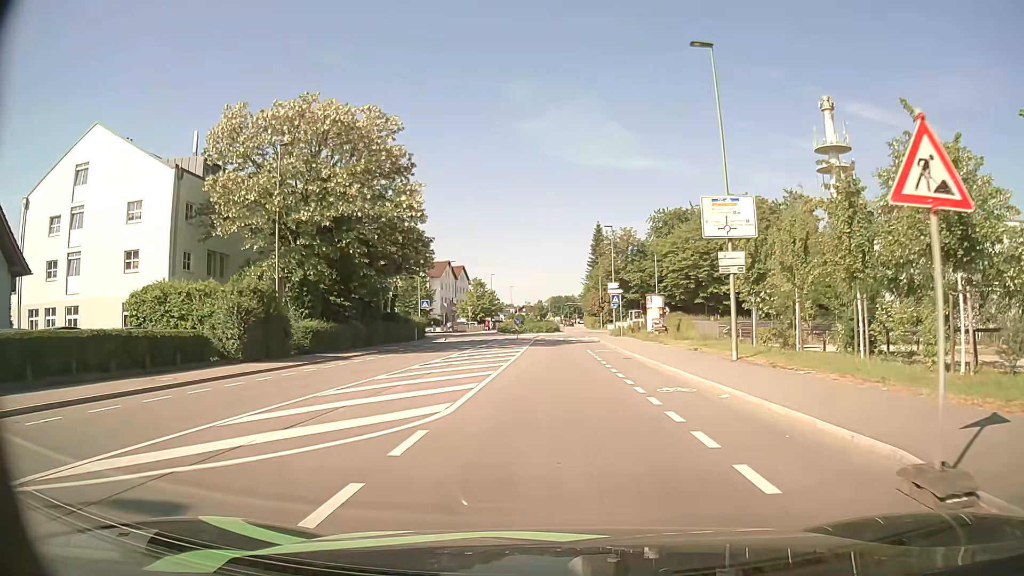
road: tertiary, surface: asphalt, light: Day
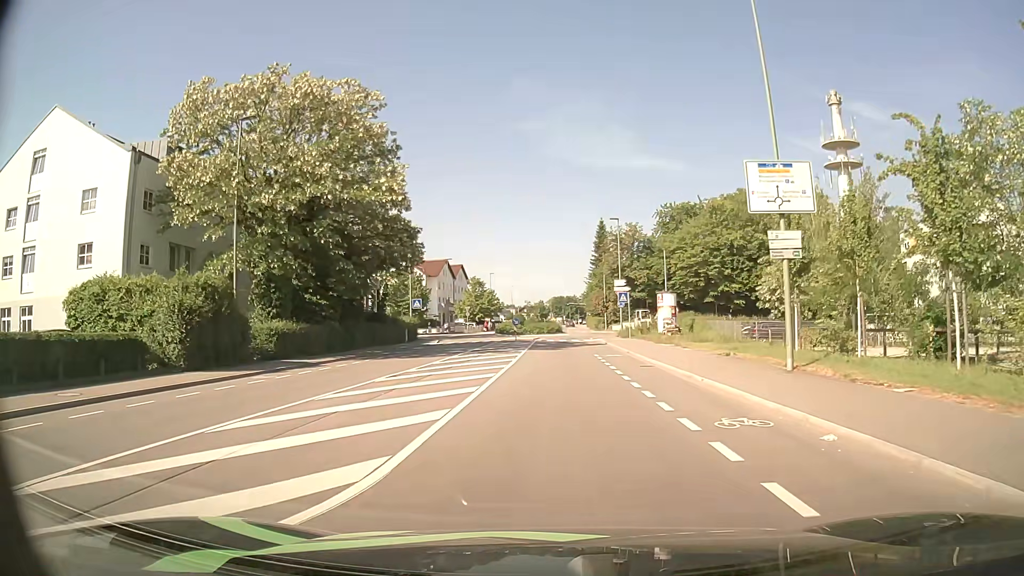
(-0.1, +4.8) m; -1°
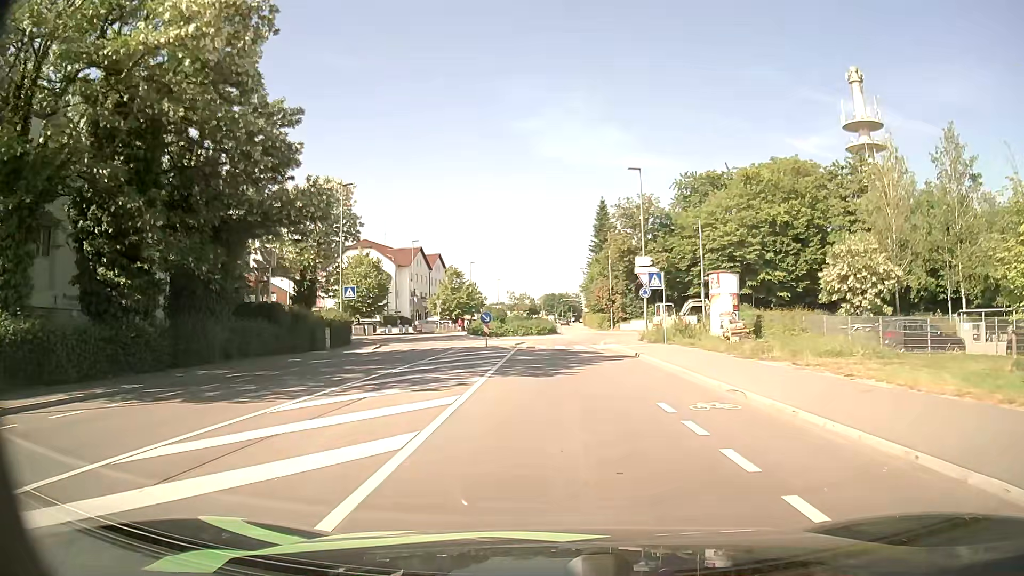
(+0.2, +18.6) m; +1°
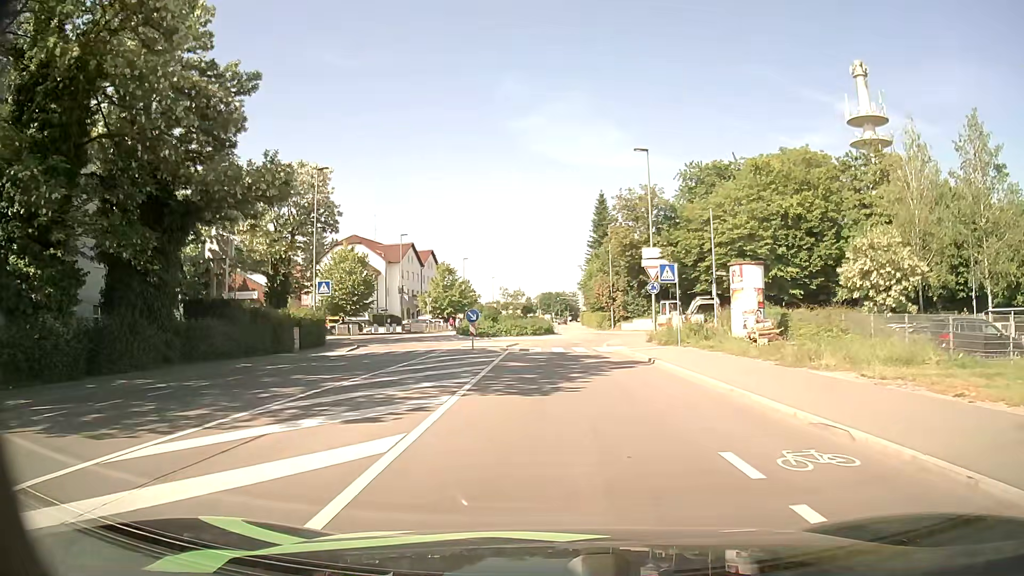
(0.0, +4.3) m; 0°
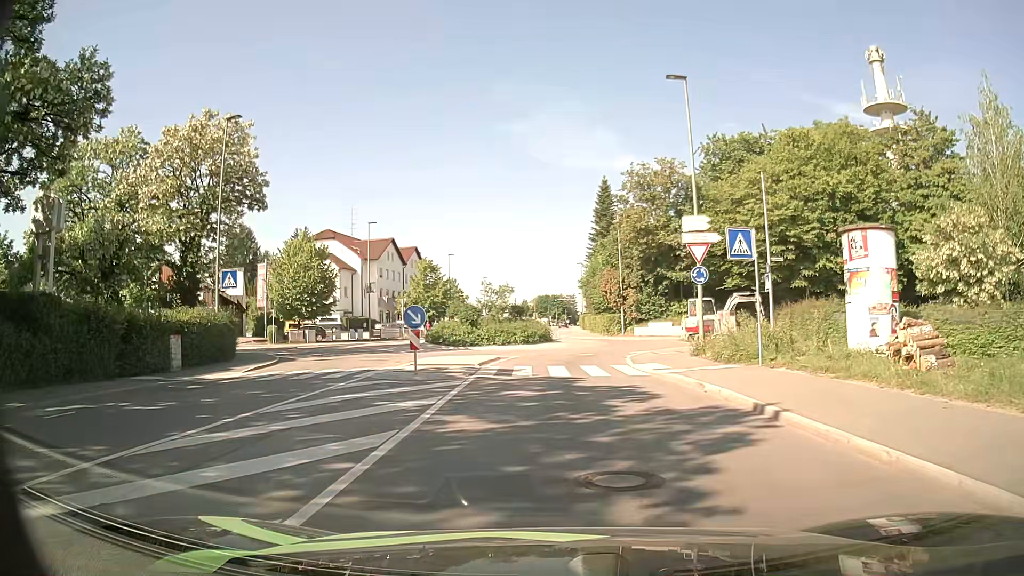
(+0.1, +11.4) m; +1°
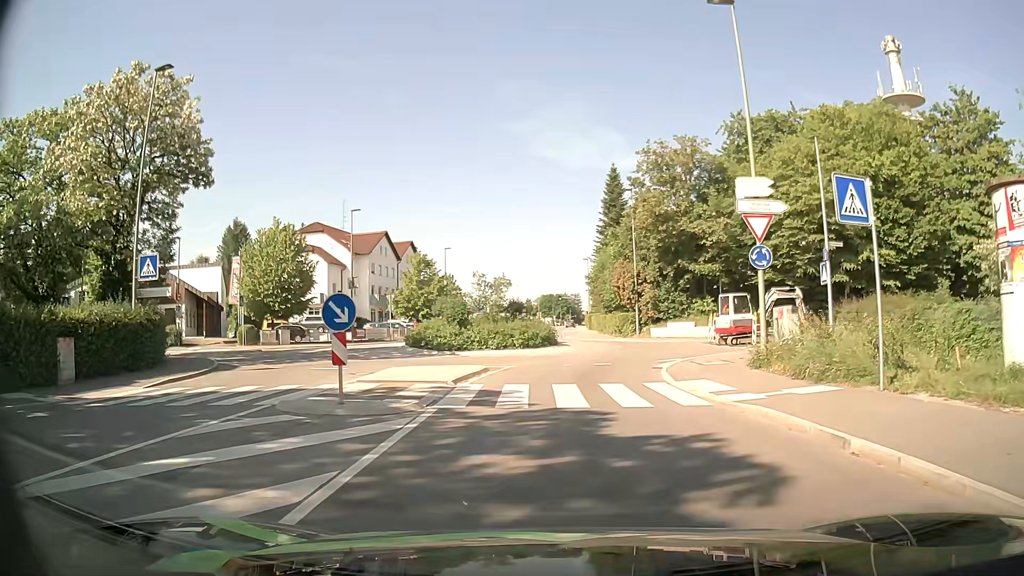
(-0.1, +6.4) m; 0°
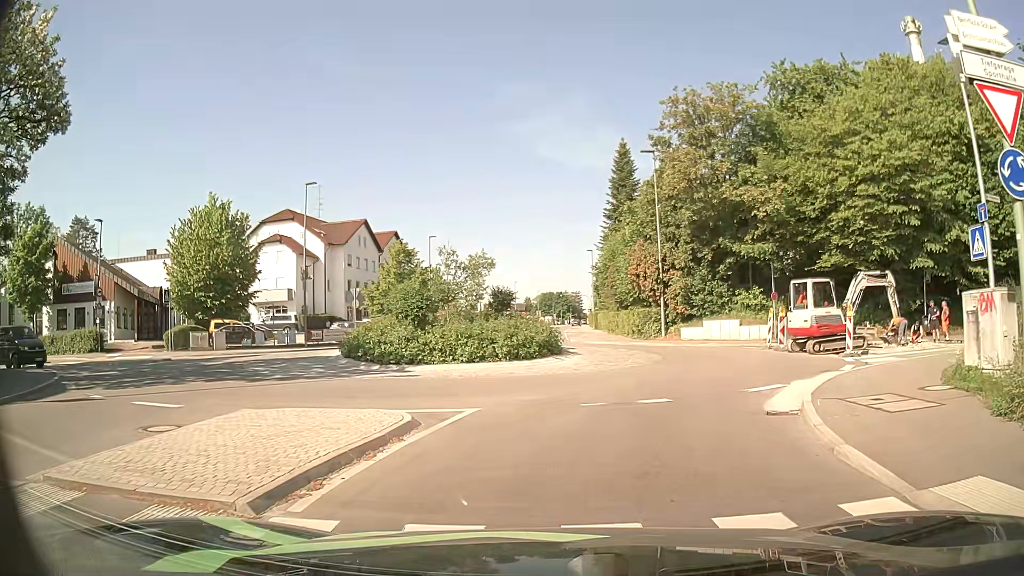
(-0.2, +10.2) m; 0°
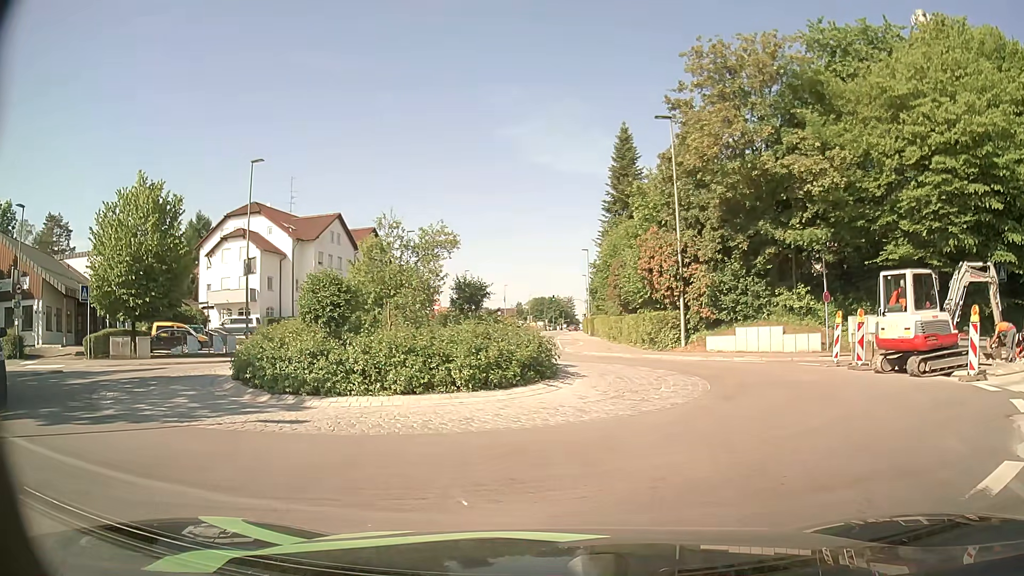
(0.0, +7.1) m; 0°
(+2, +10) (+5, +19) (+2, +28) (-1, +38) (-1, +48) (-1, +58) (-1, +68) (0, +78) (0, +88) (+1, +98) m
